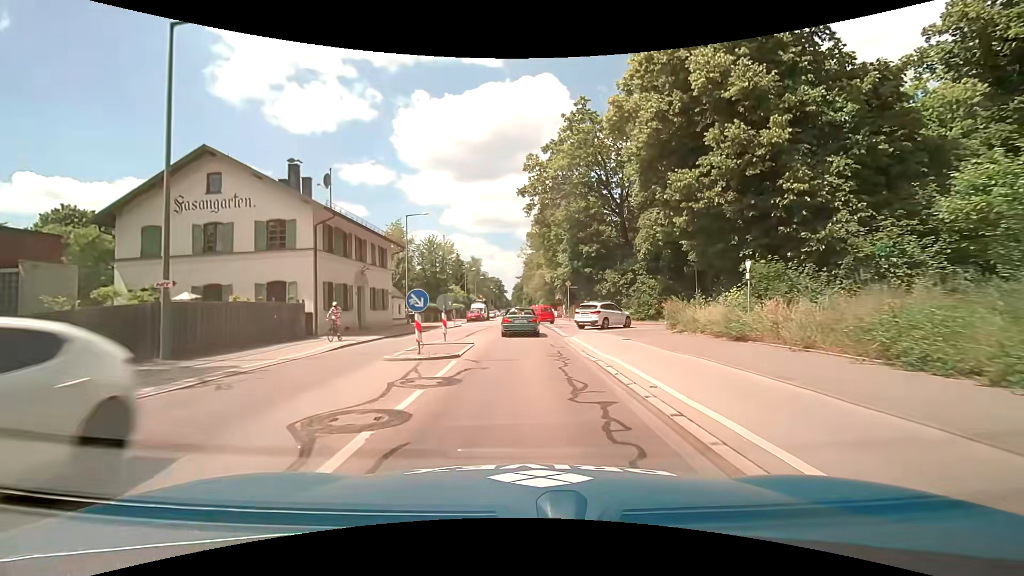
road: tertiary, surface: asphalt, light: Day
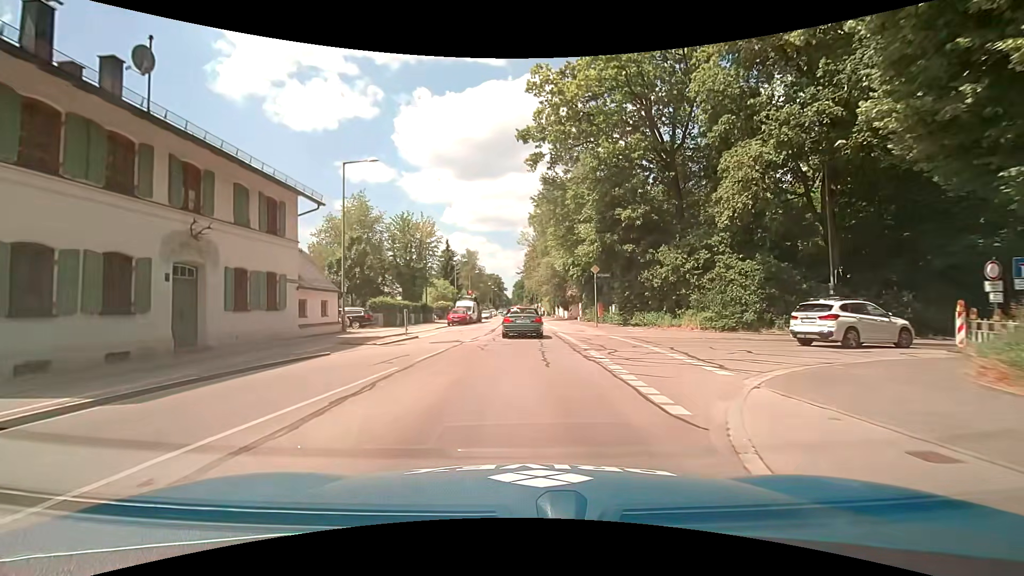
(-0.1, +17.3) m; 0°
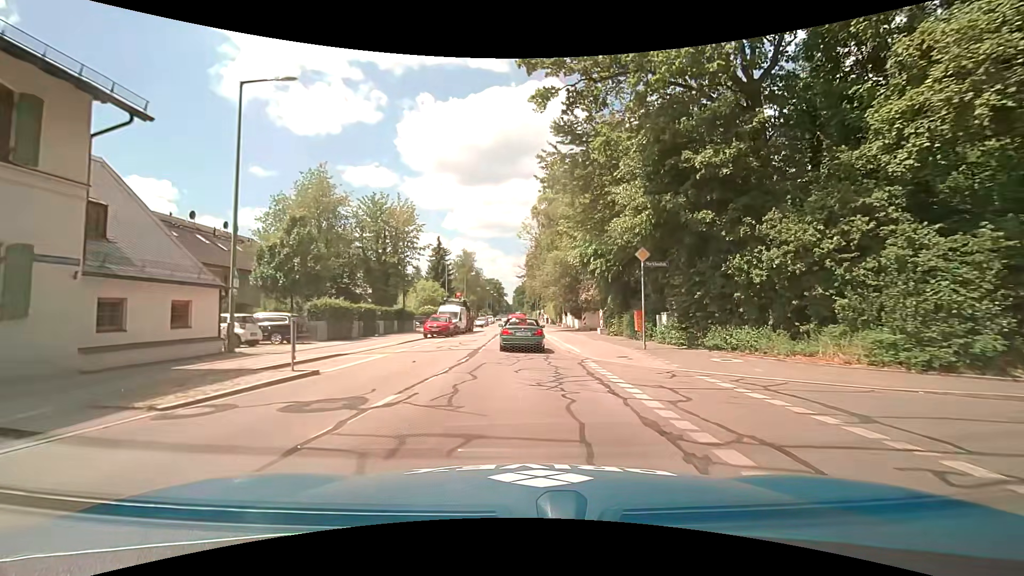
(-0.1, +11.9) m; -1°
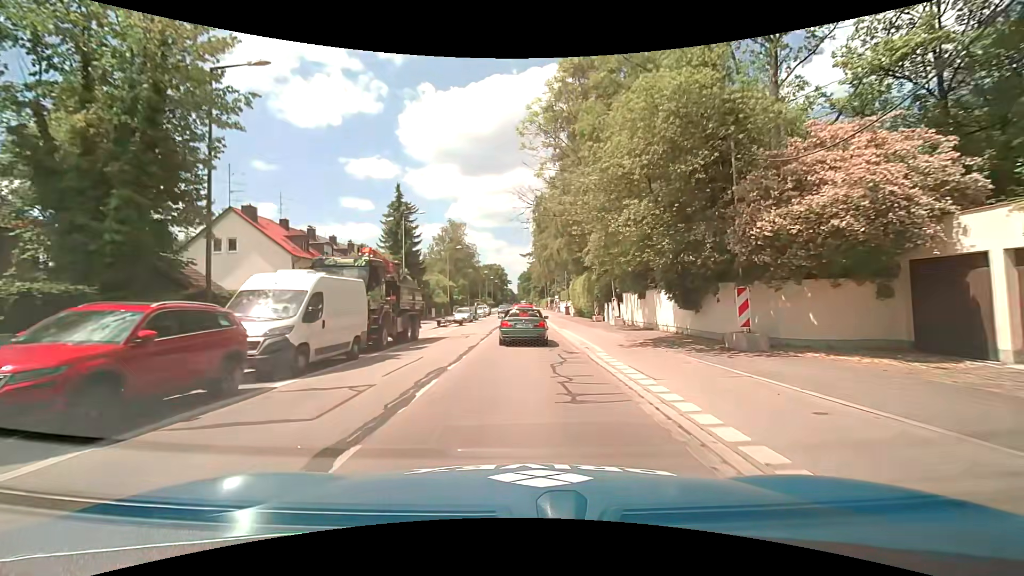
(+0.3, +30.8) m; 0°
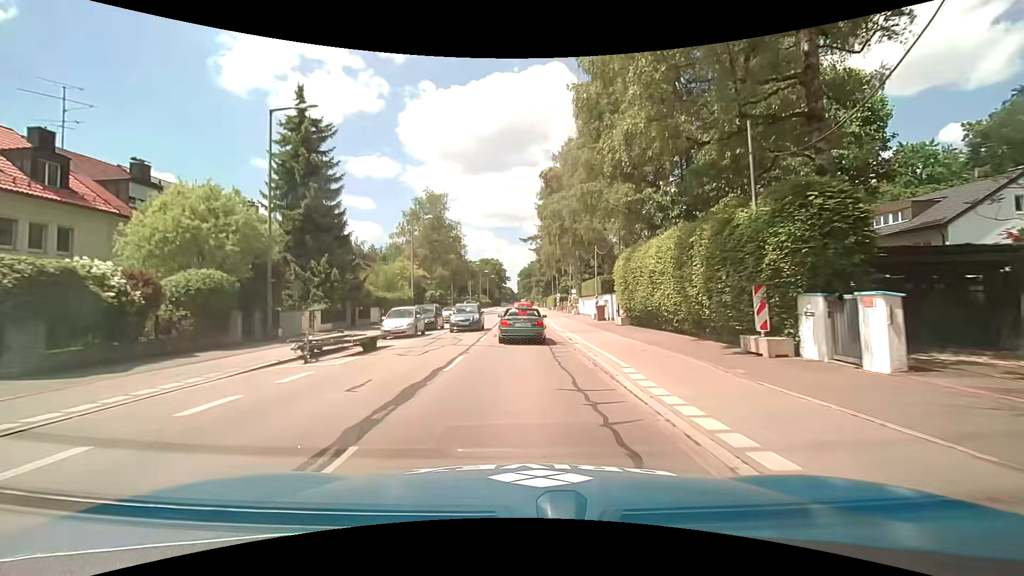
(-0.1, +25.4) m; -1°
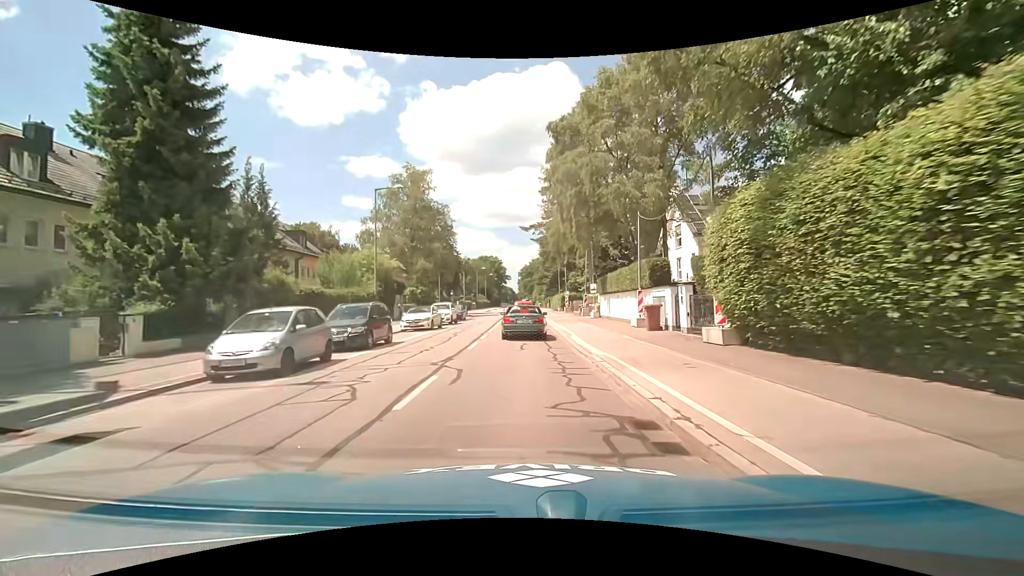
(+0.2, +13.4) m; 0°
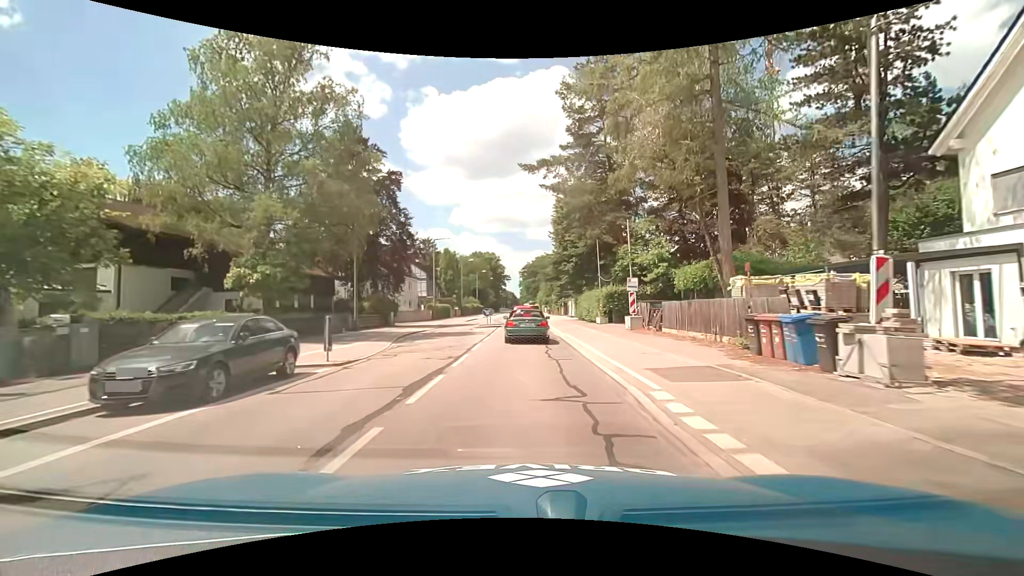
(+0.6, +35.2) m; +1°
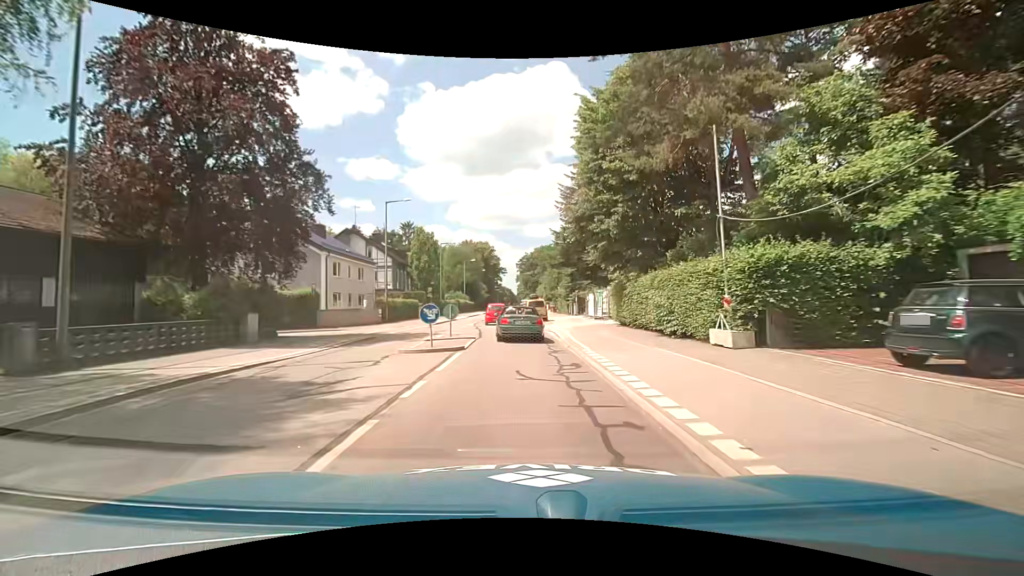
(+0.1, +21.3) m; +1°
(0, +10) (0, +20) (-1, +30) (-2, +40) (-3, +50) (-3, +60) (-3, +70) (-3, +80) (-3, +90) (-3, +100) m
